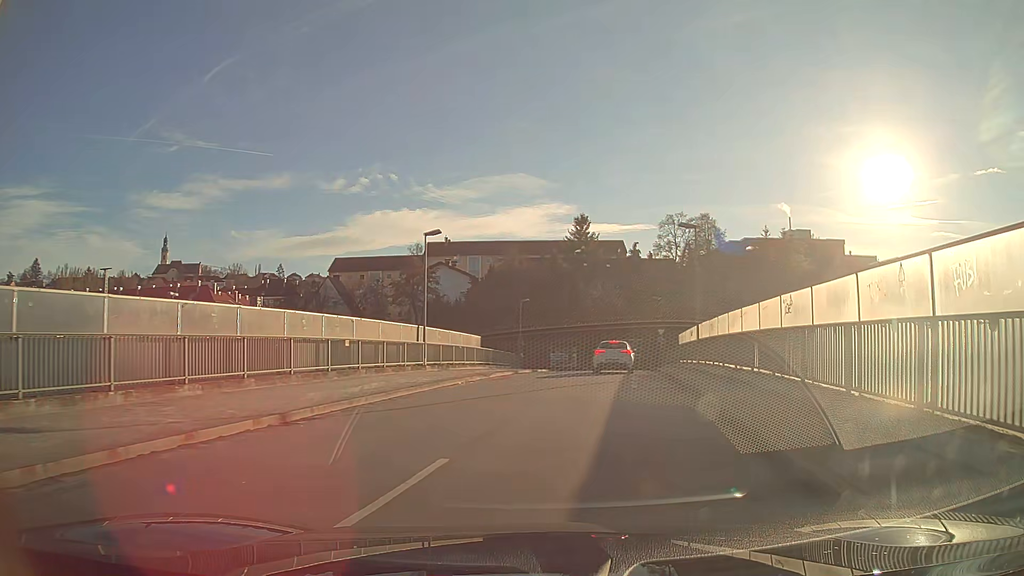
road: unclassified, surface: asphalt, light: Day
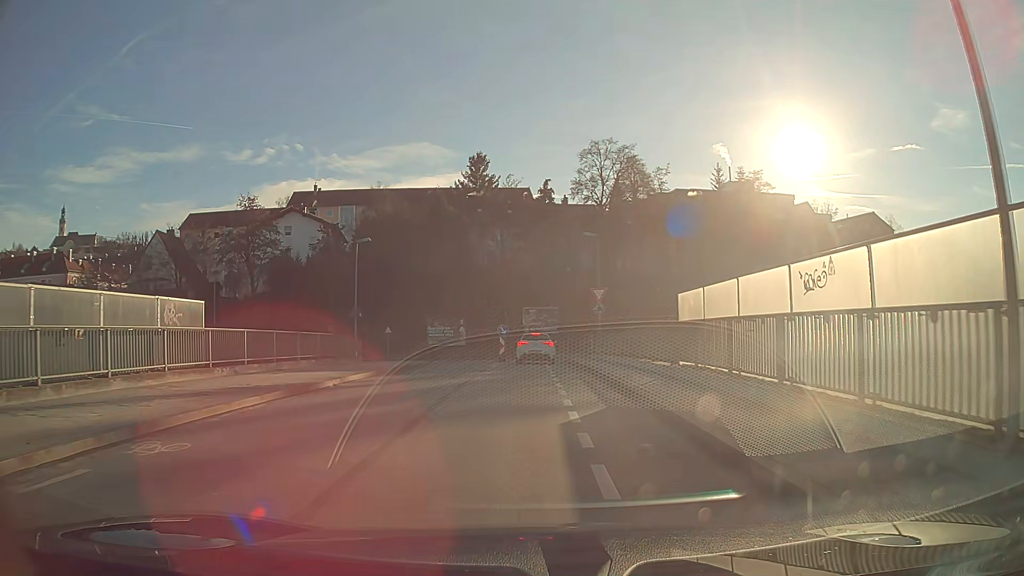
(+2.2, +25.8) m; +6°
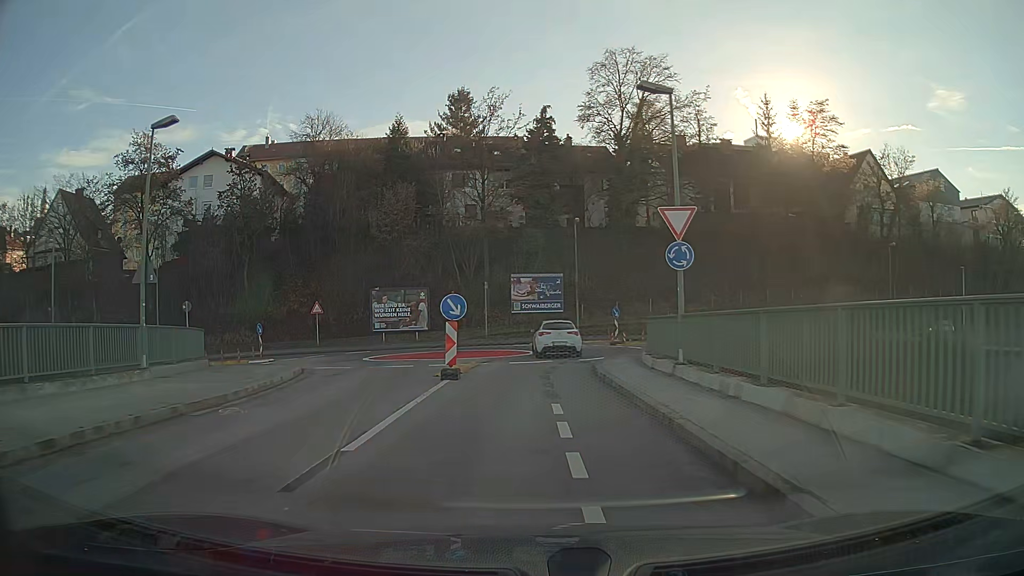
(+0.1, +19.9) m; 0°
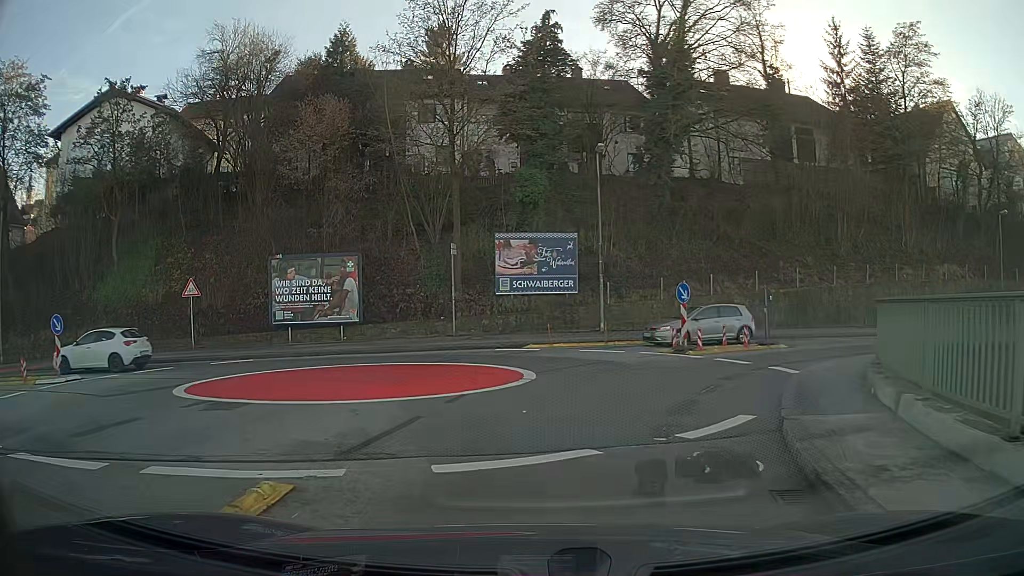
(0.0, +16.8) m; 0°
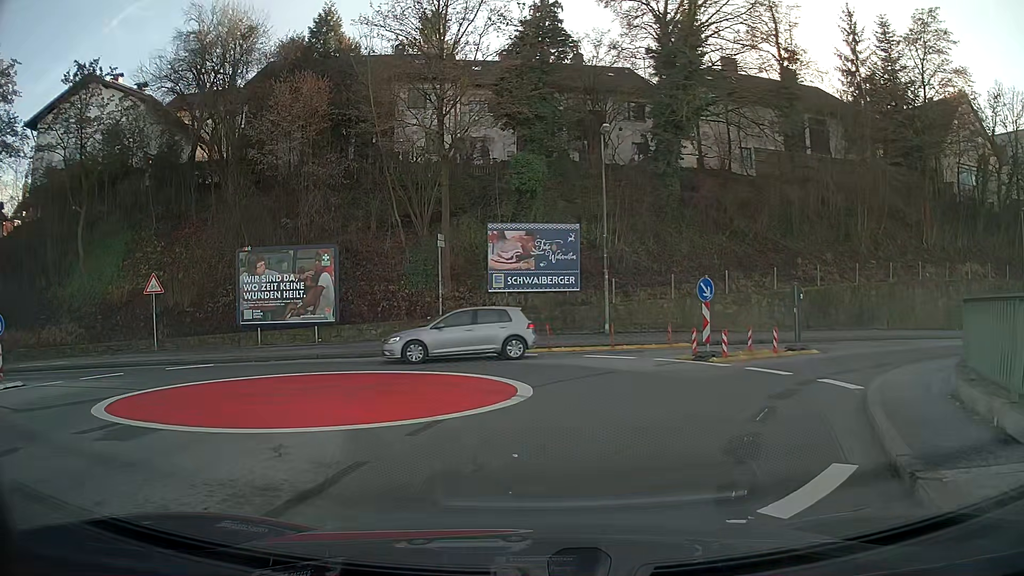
(0.0, +2.7) m; 0°
(+2, +10) (-3, +18) (-13, +18) (-23, +17) (-33, +16) (-43, +15) (-53, +15) (-63, +14) (-73, +15) (-83, +14) m
